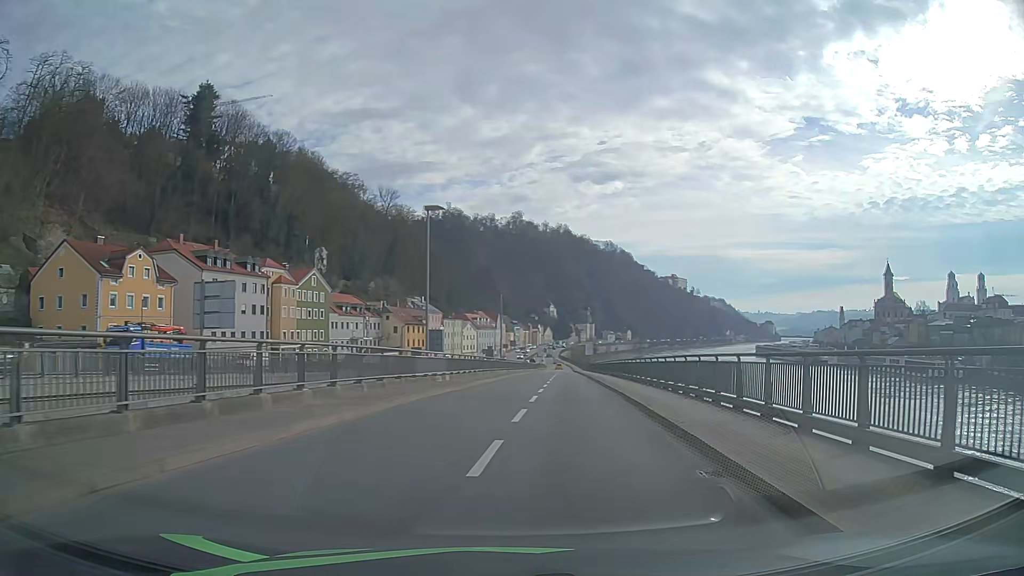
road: primary_link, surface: asphalt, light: Day
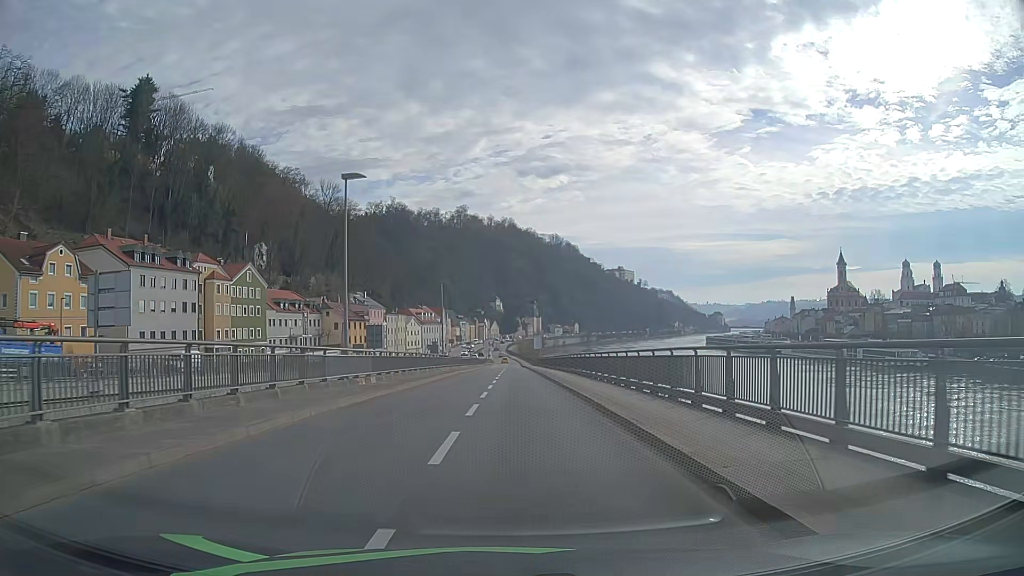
(+0.3, +5.3) m; +5°
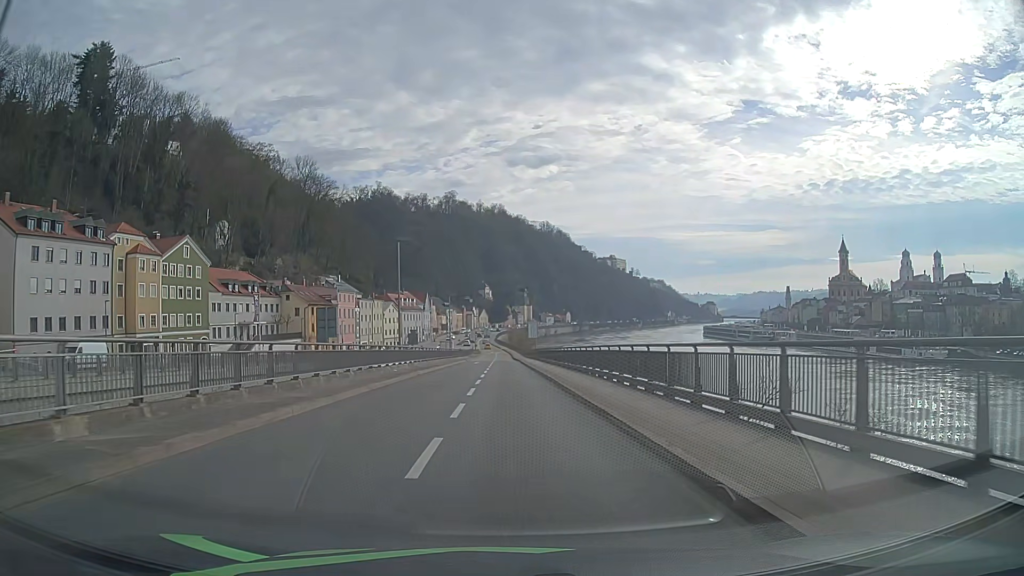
(+0.2, +19.4) m; +1°
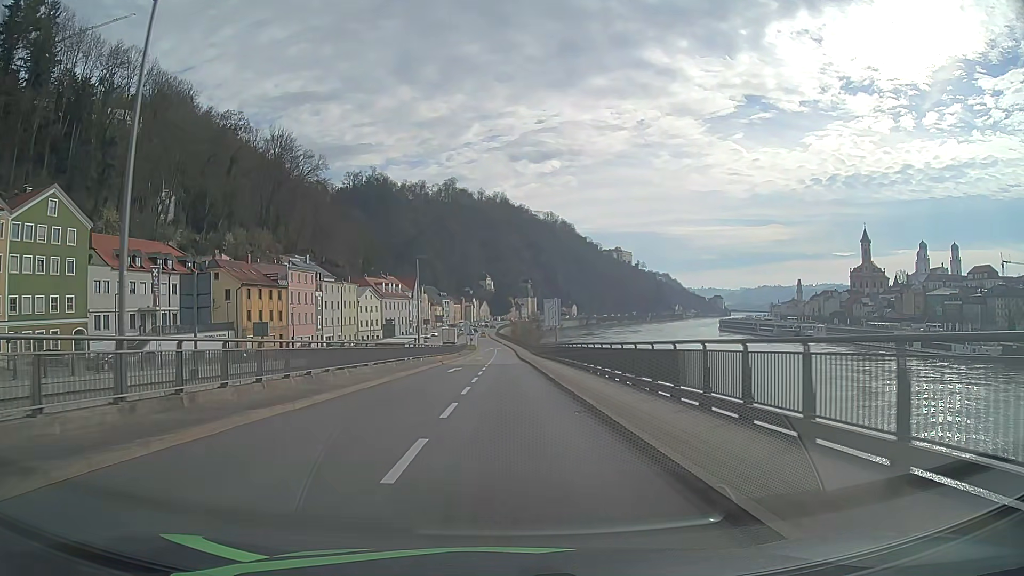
(0.0, +30.8) m; 0°
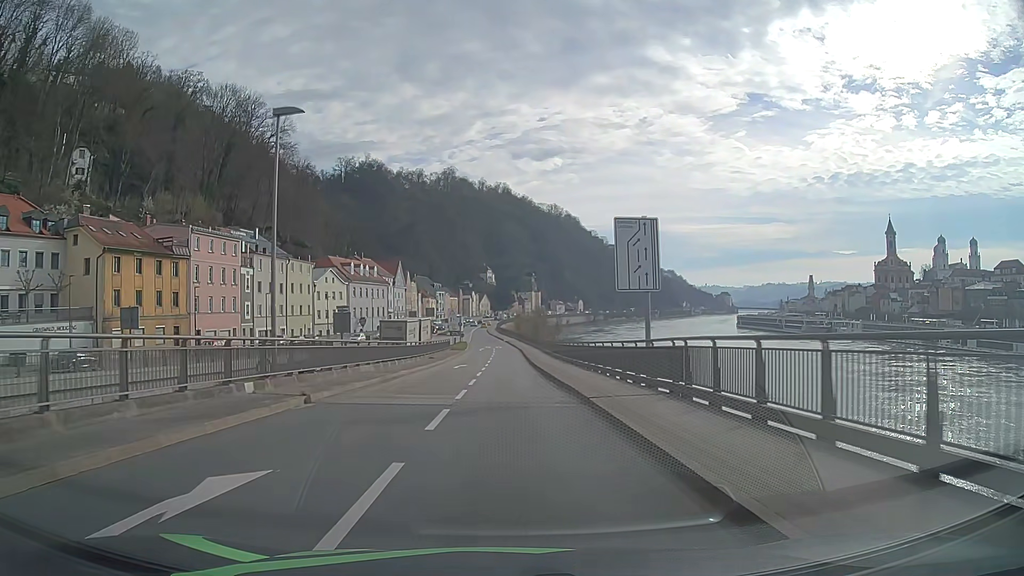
(-0.2, +32.3) m; 0°
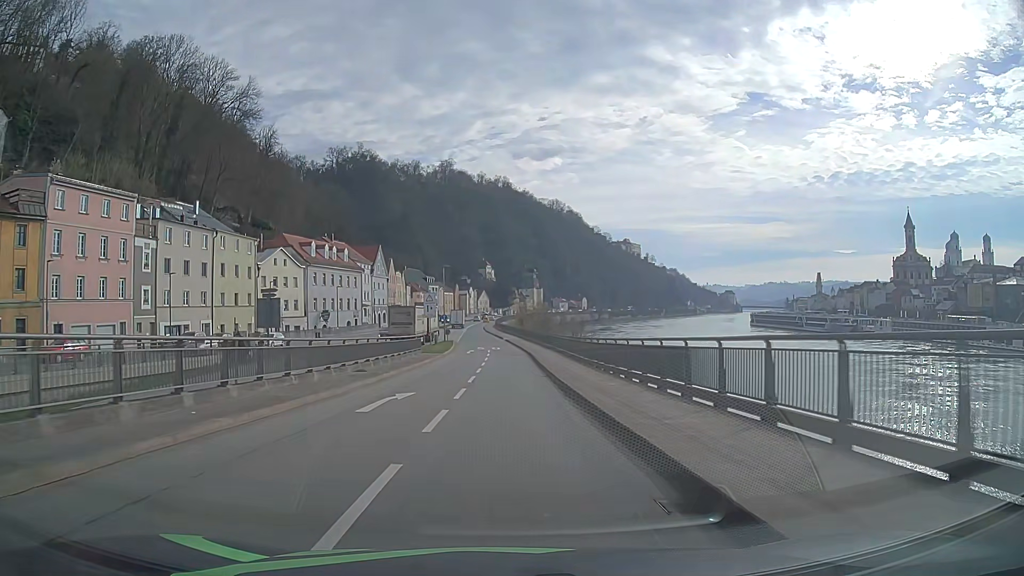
(0.0, +24.0) m; 0°
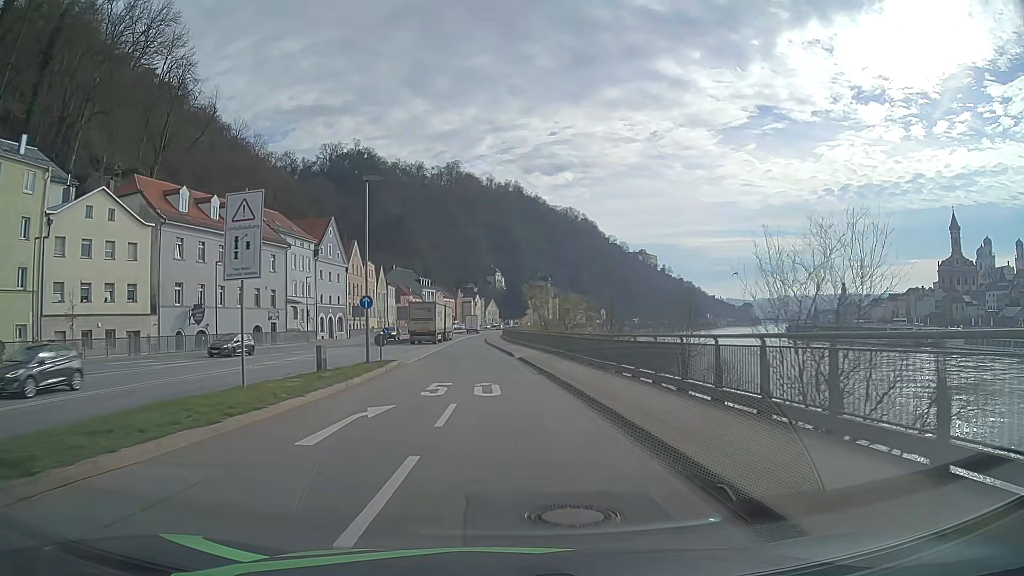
(+0.1, +41.7) m; -1°
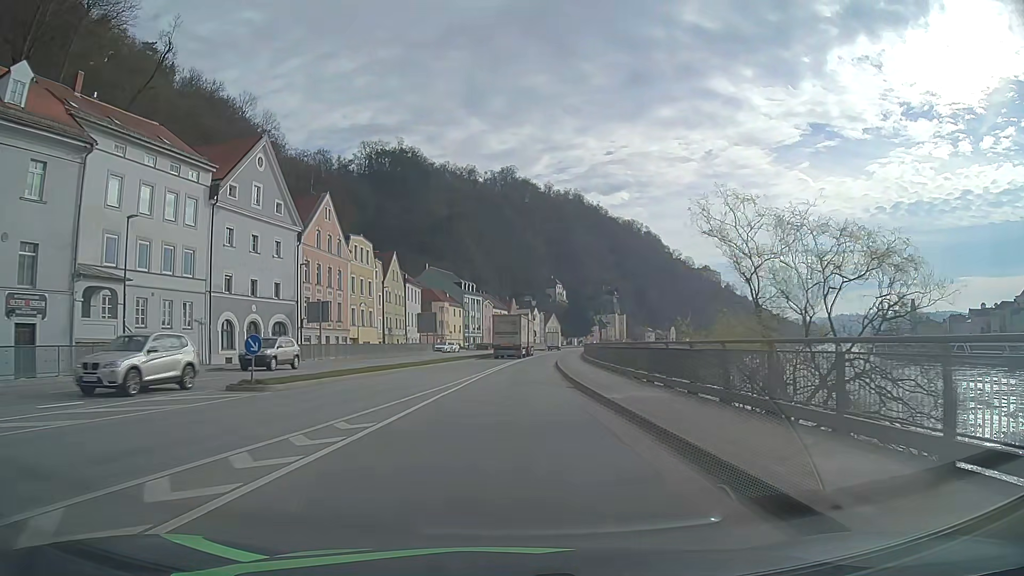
(-2.0, +42.7) m; -5°
